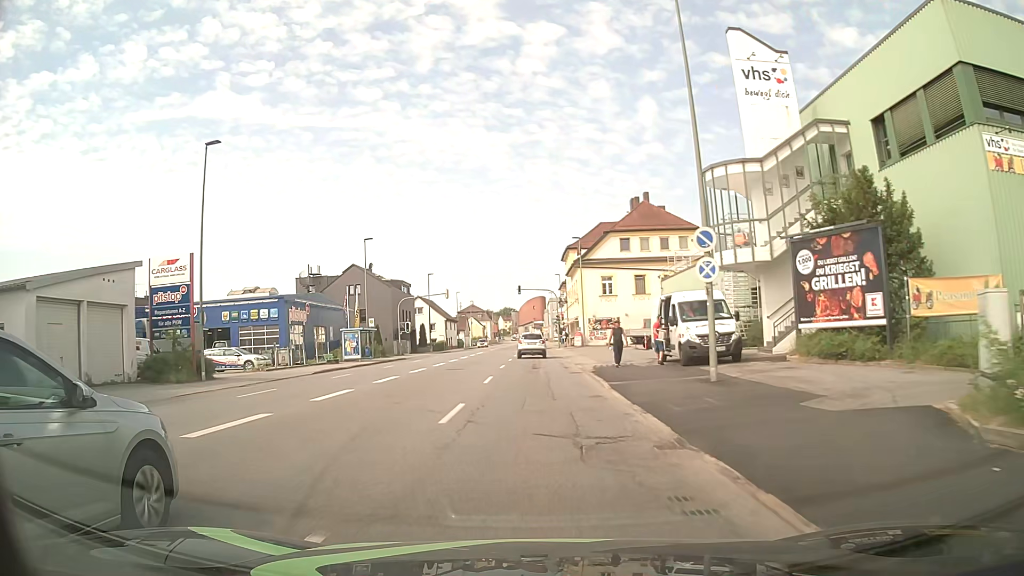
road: tertiary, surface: asphalt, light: Day
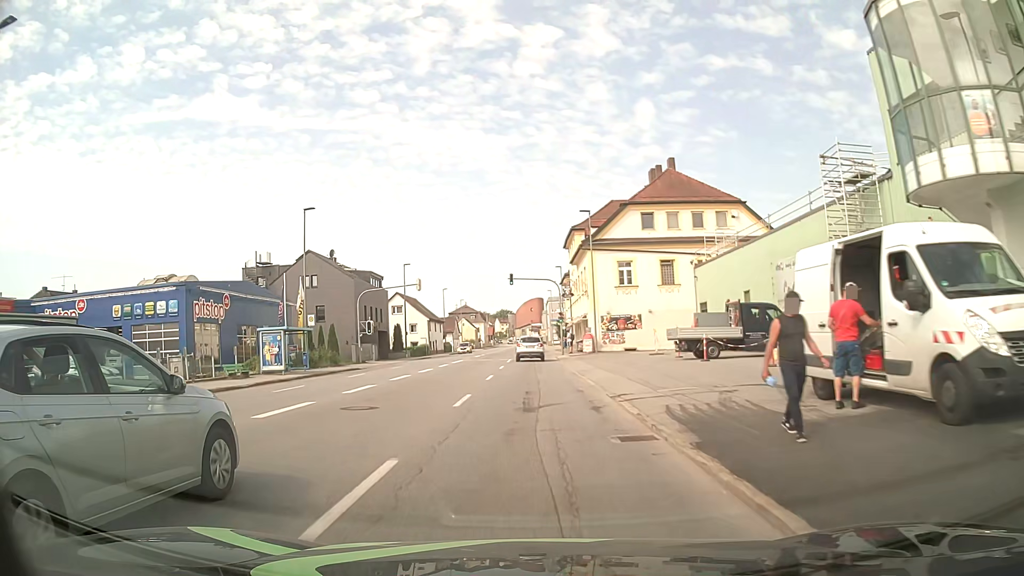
(0.0, +15.0) m; 0°
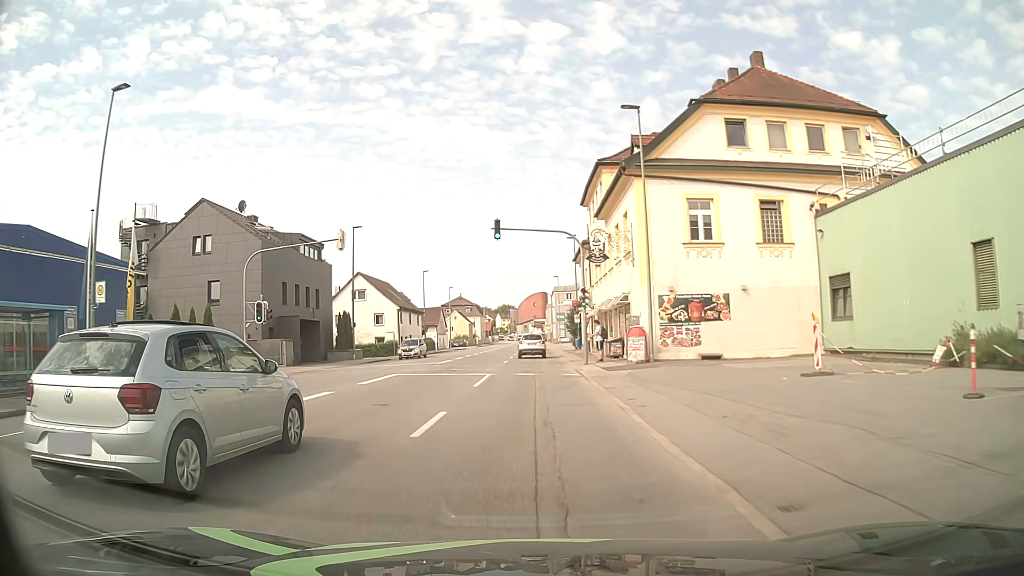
(-0.1, +22.5) m; 0°
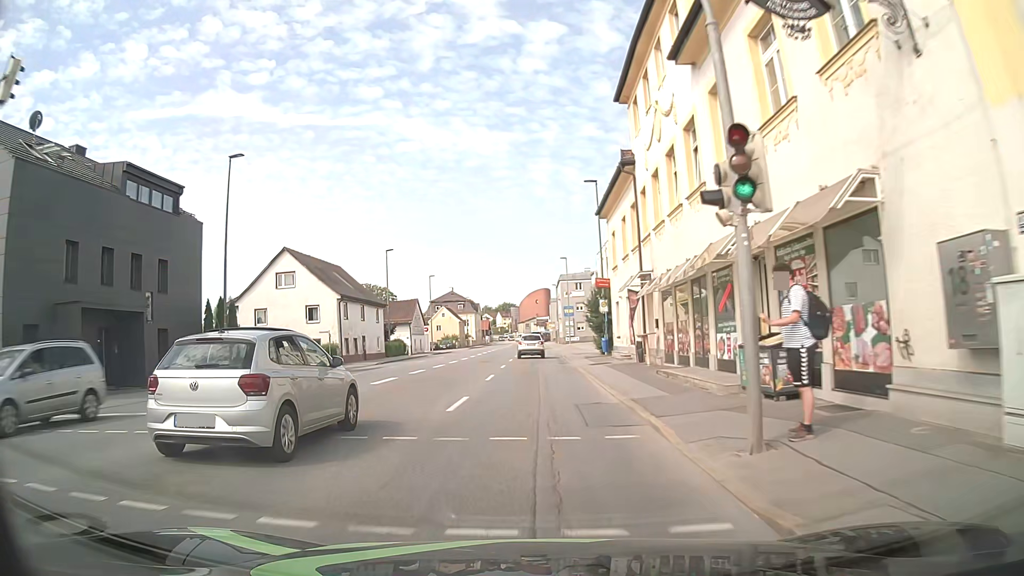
(-0.2, +22.7) m; -1°
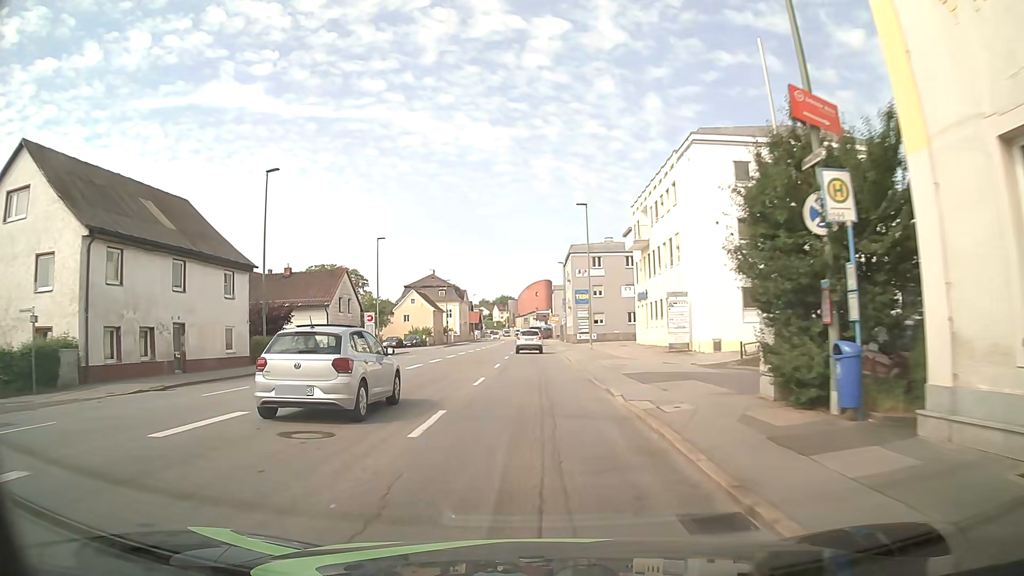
(-0.1, +30.6) m; 0°
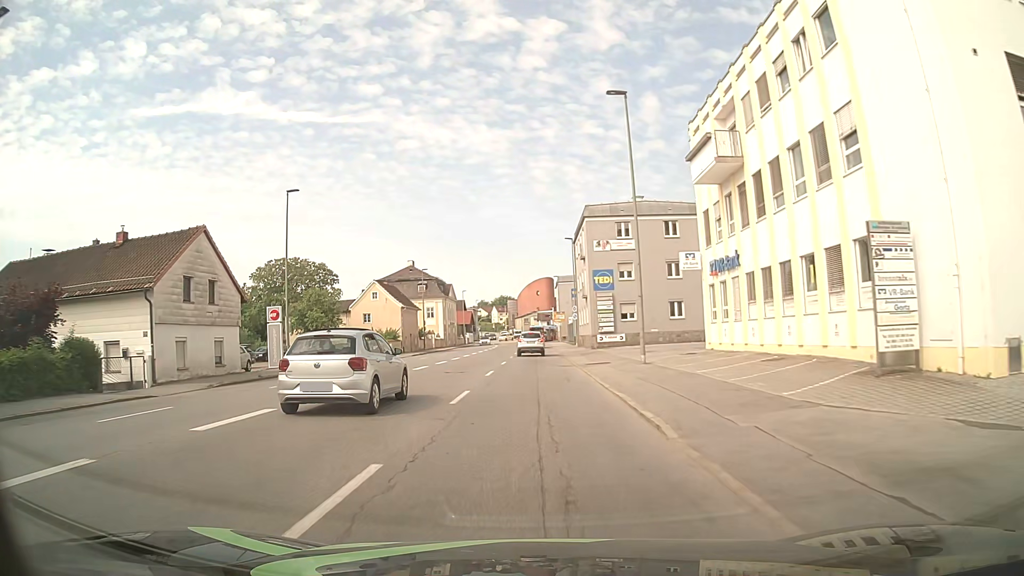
(+0.1, +22.7) m; 0°
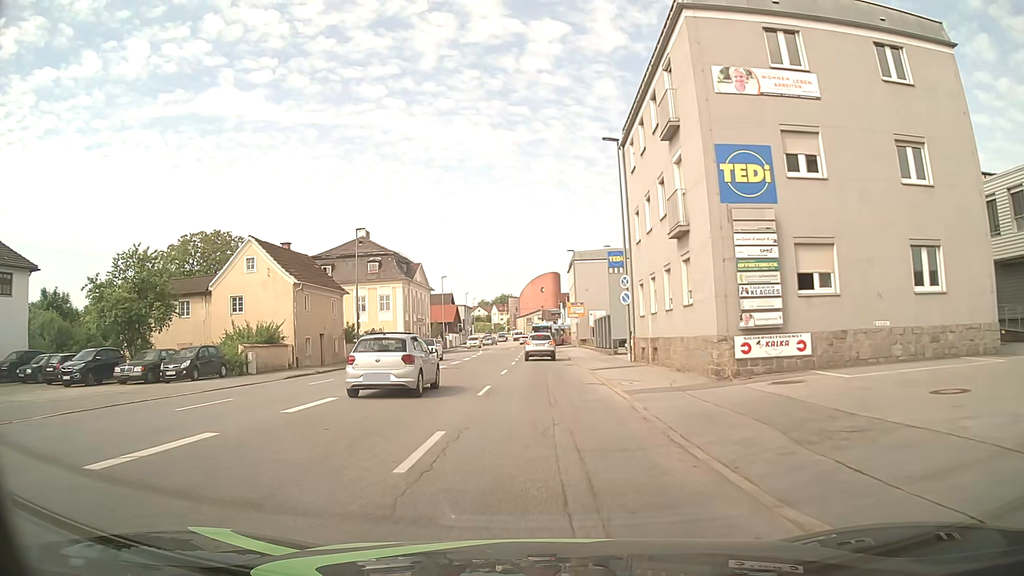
(-0.2, +33.1) m; -1°
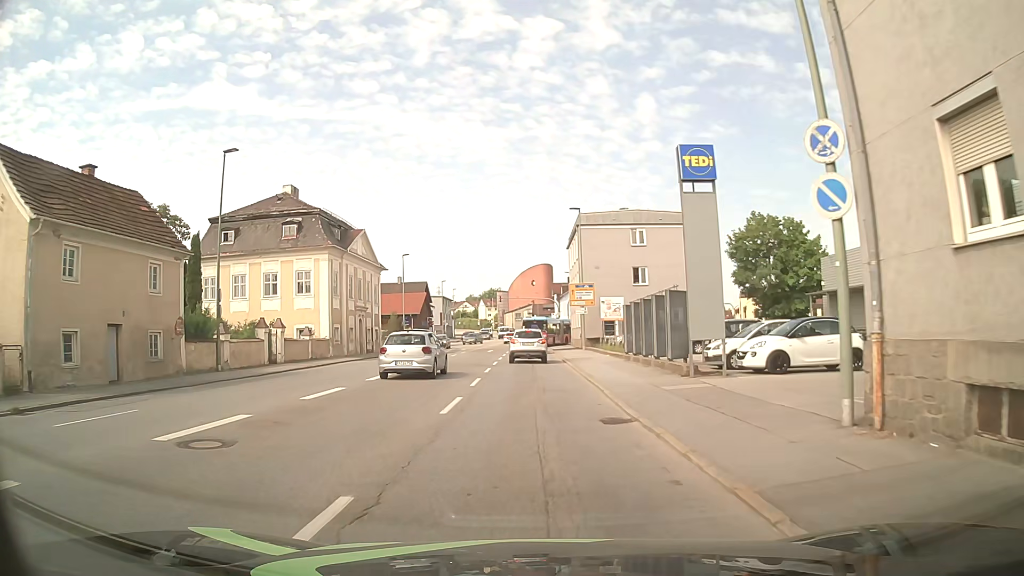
(+0.3, +22.0) m; +1°
(0, +10) (0, +20) (0, +30) (0, +40) (0, +50) (0, +60) (0, +70) (0, +80) (0, +90) (+1, +100) m
